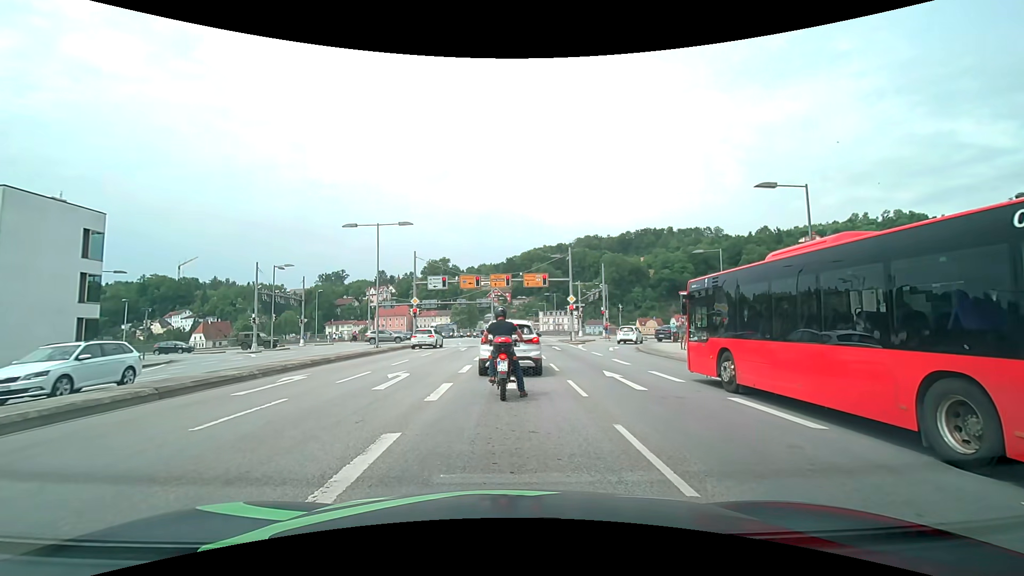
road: primary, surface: asphalt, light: Day
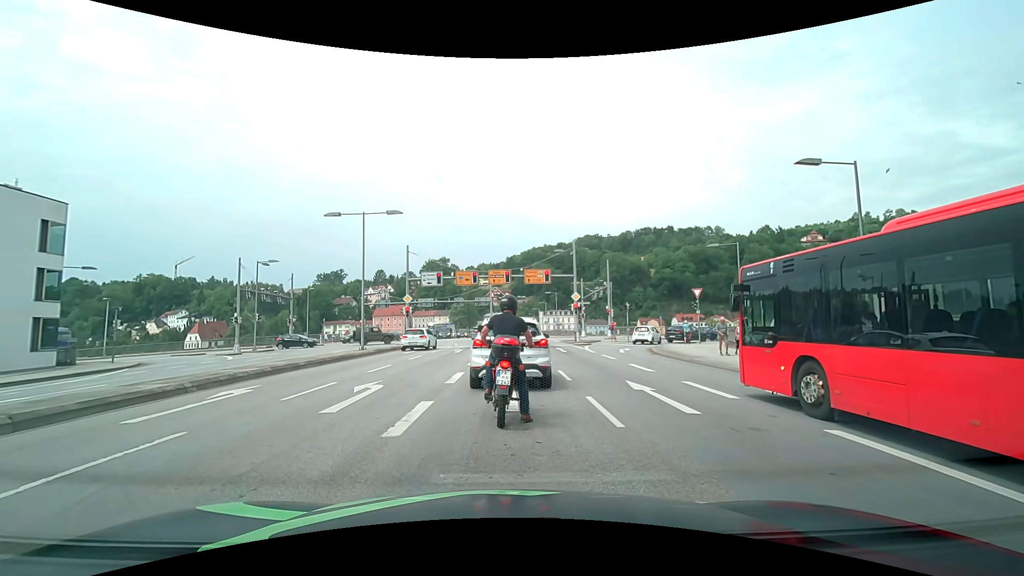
(0.0, +3.1) m; -1°
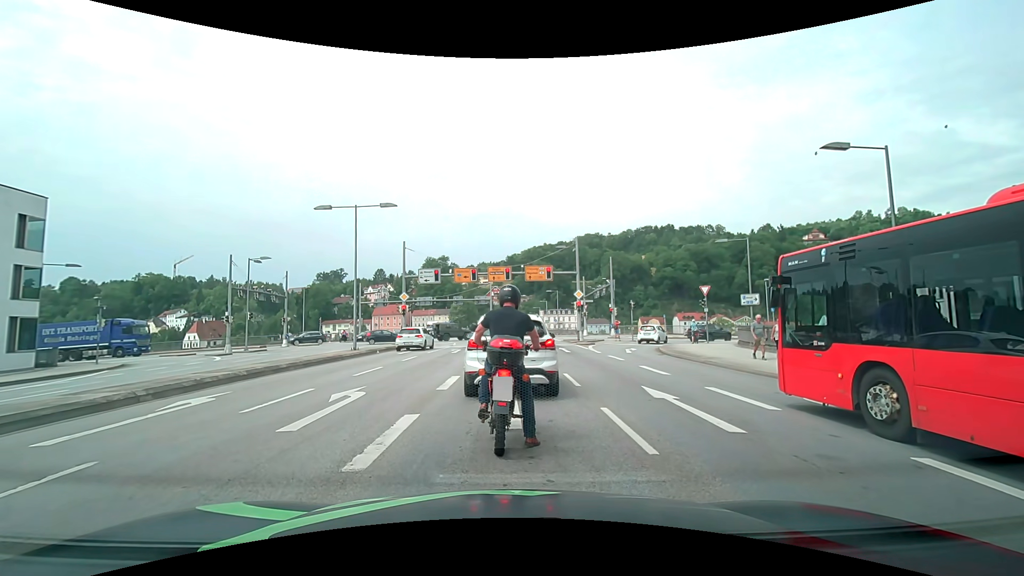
(0.0, +1.4) m; +2°
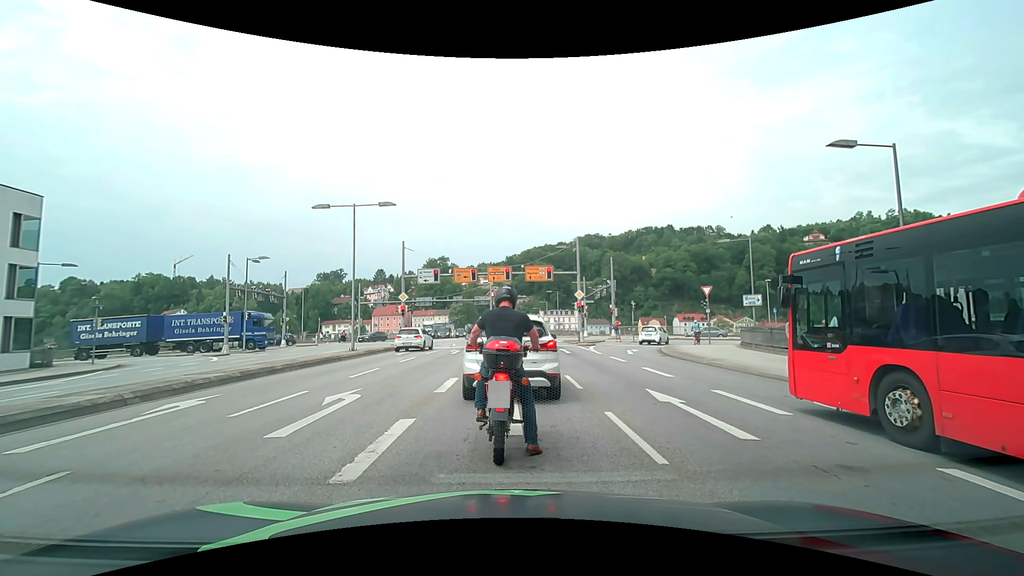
(0.0, +0.4) m; 0°
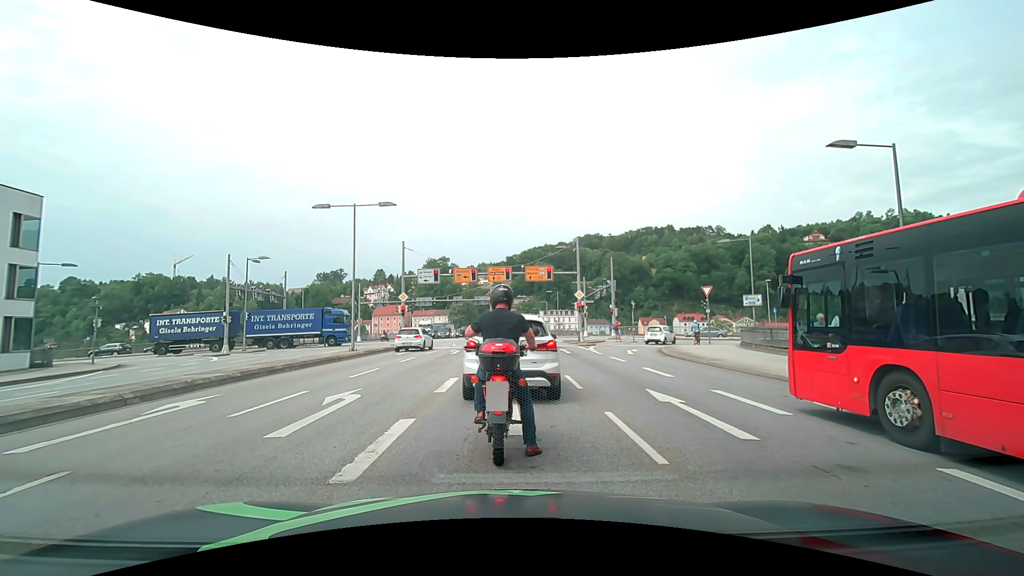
(0.0, 0.0) m; 0°
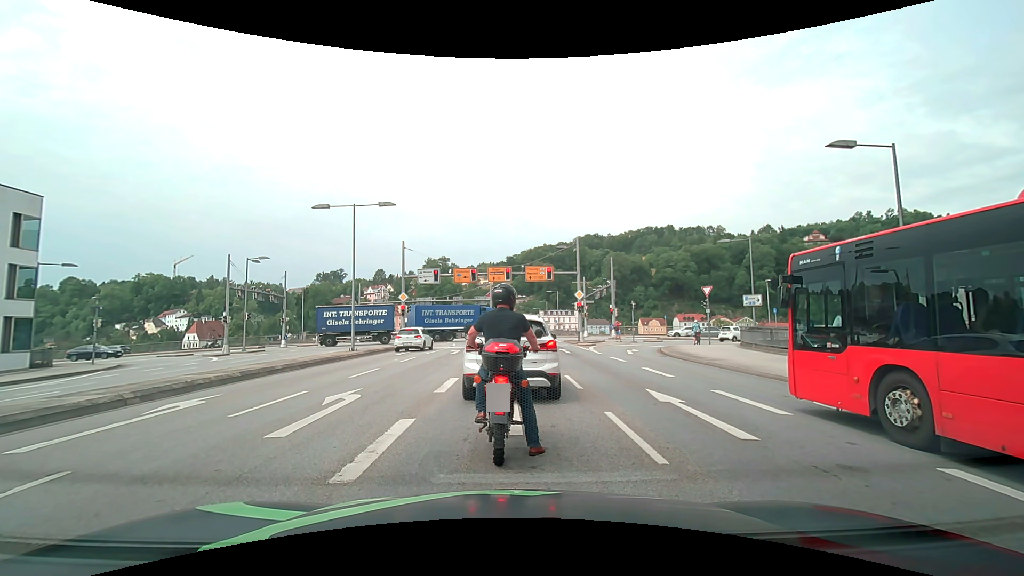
(0.0, 0.0) m; 0°
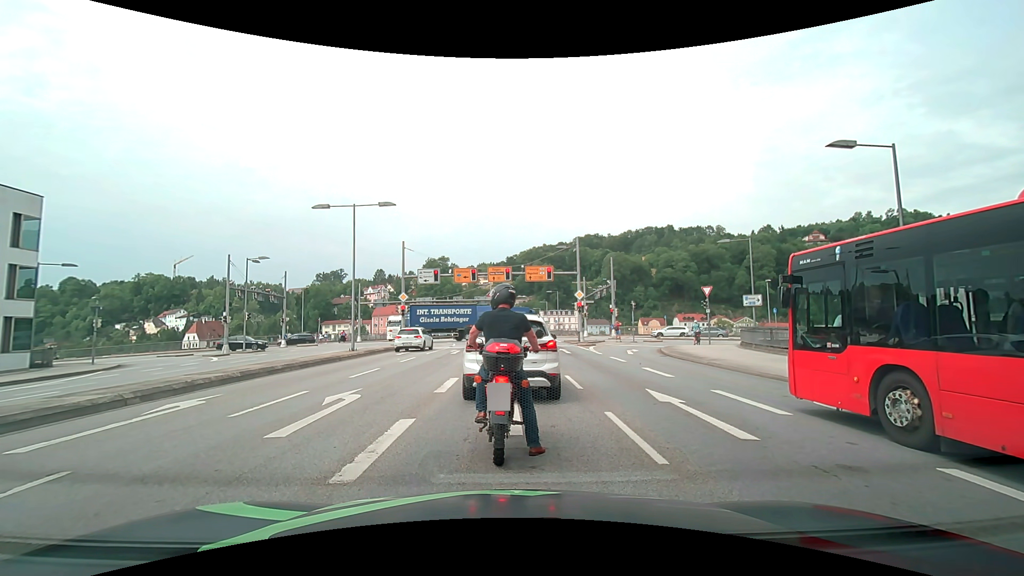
(0.0, 0.0) m; 0°
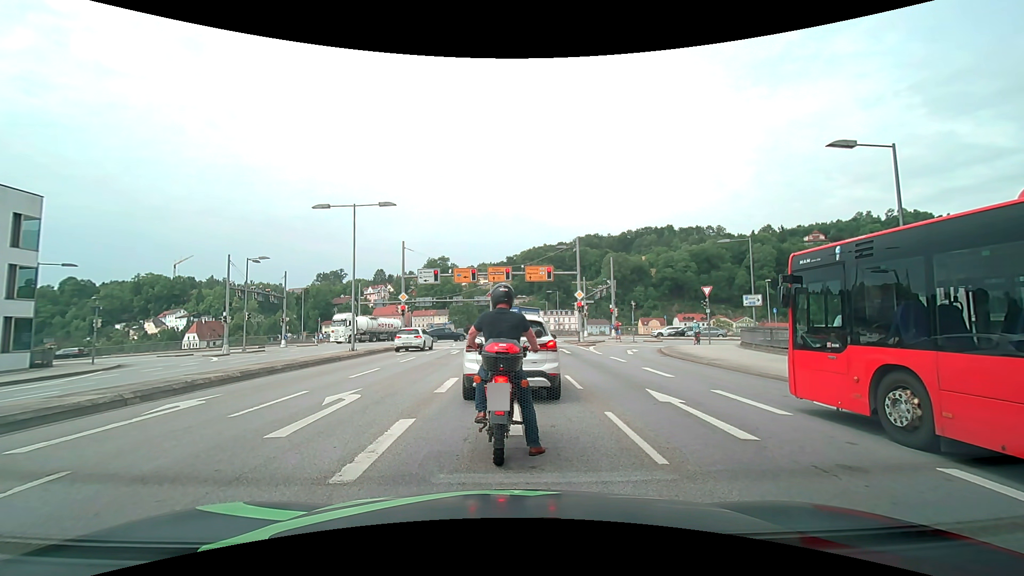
(0.0, 0.0) m; 0°
